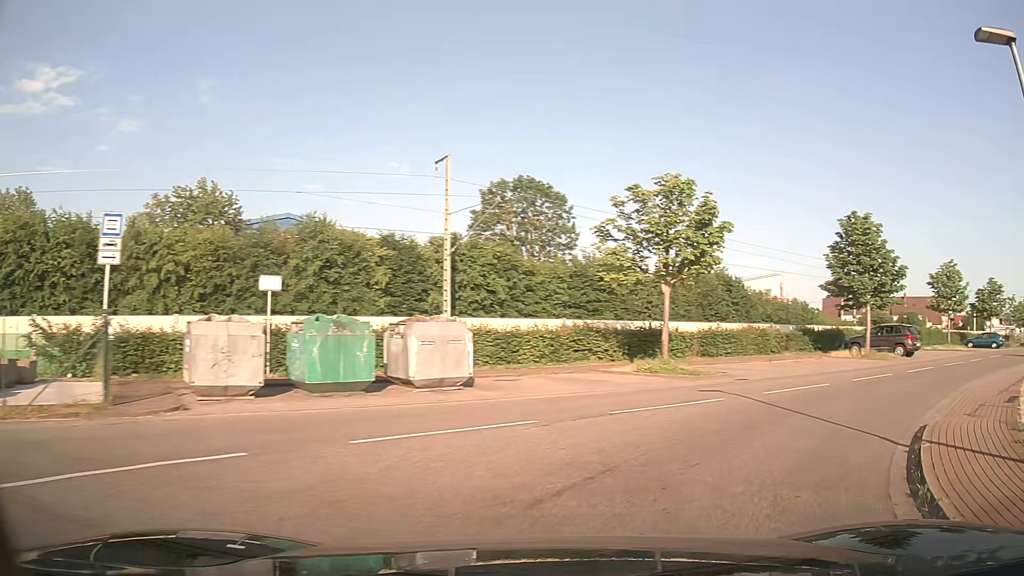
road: unclassified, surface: asphalt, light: Day
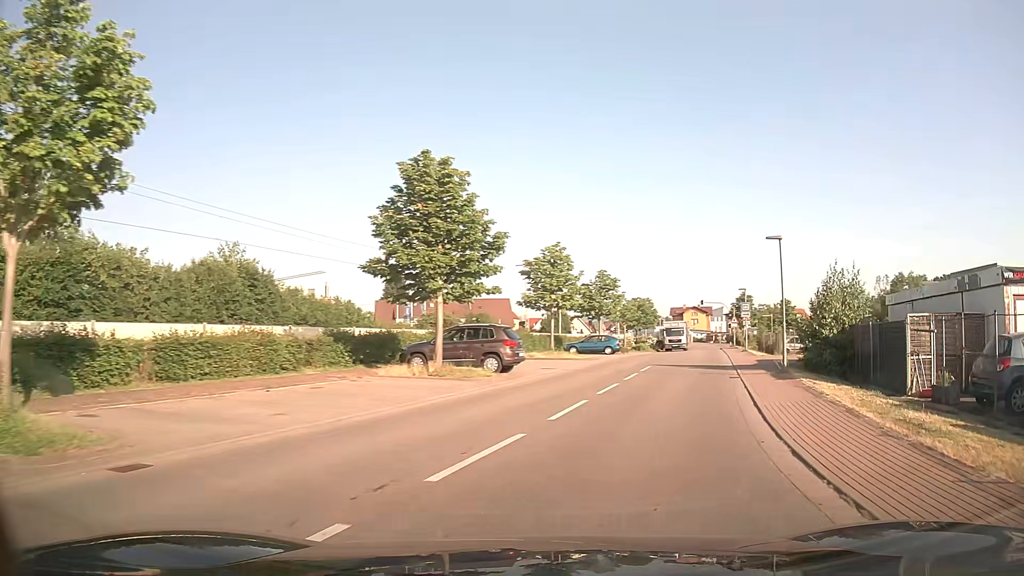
(+4.4, +11.4) m; +38°
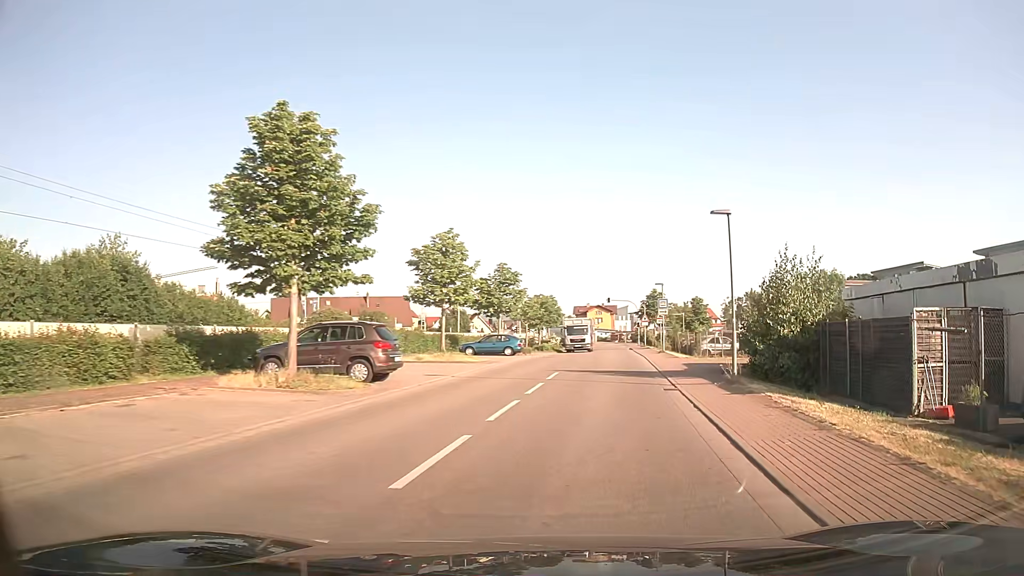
(+0.4, +4.6) m; +9°
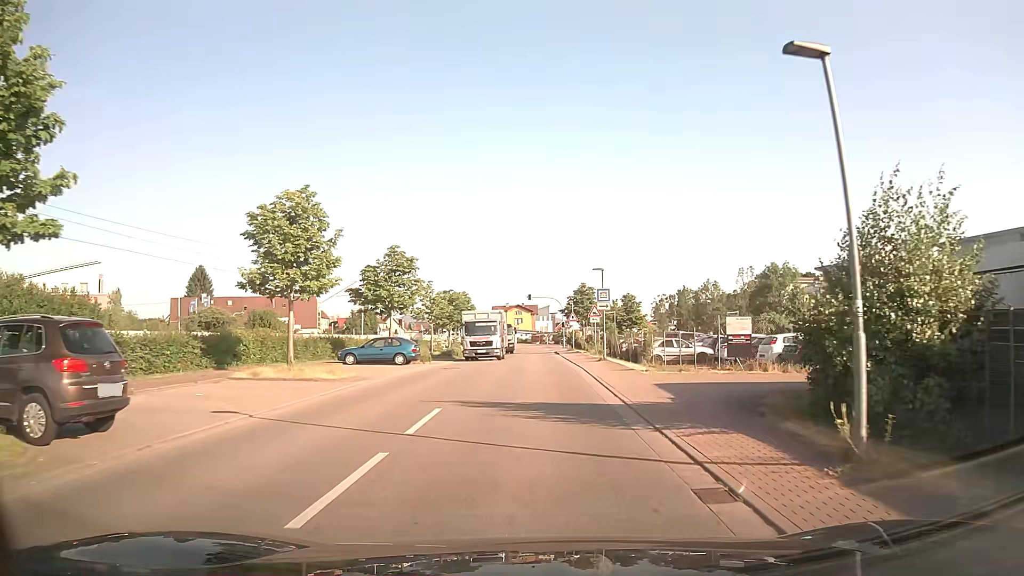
(+0.9, +10.1) m; +7°
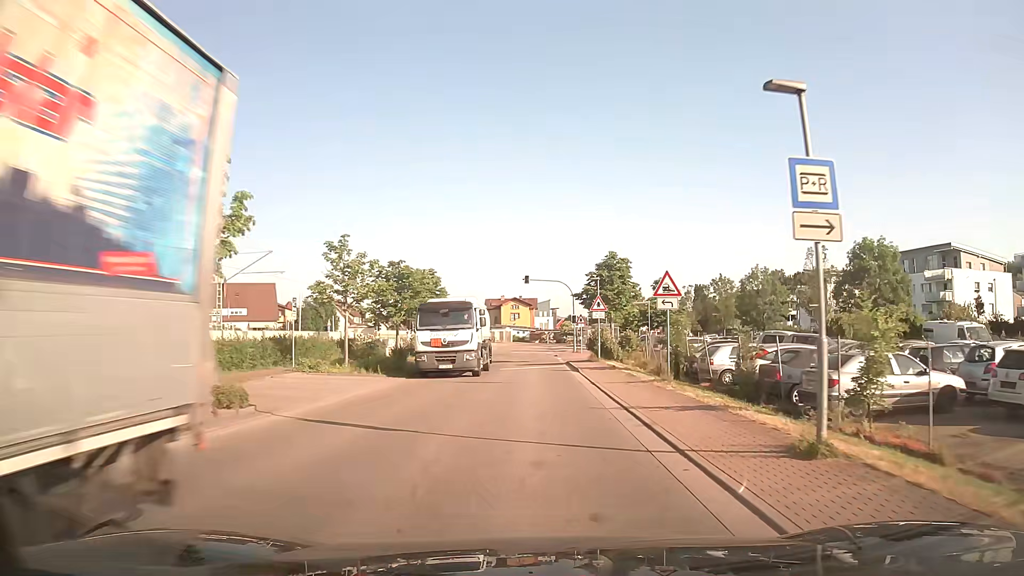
(+0.1, +23.3) m; 0°
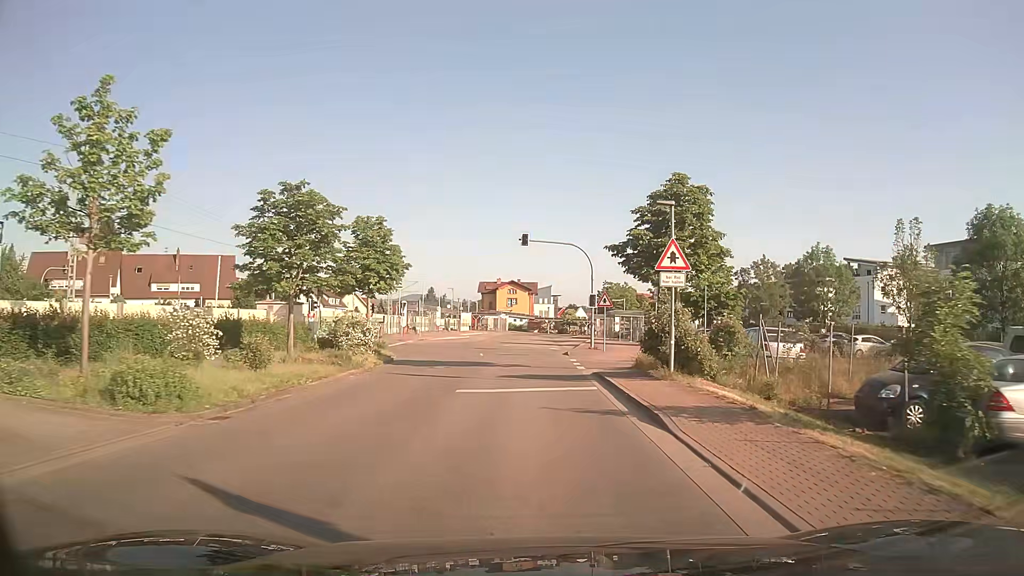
(+0.1, +17.5) m; +1°
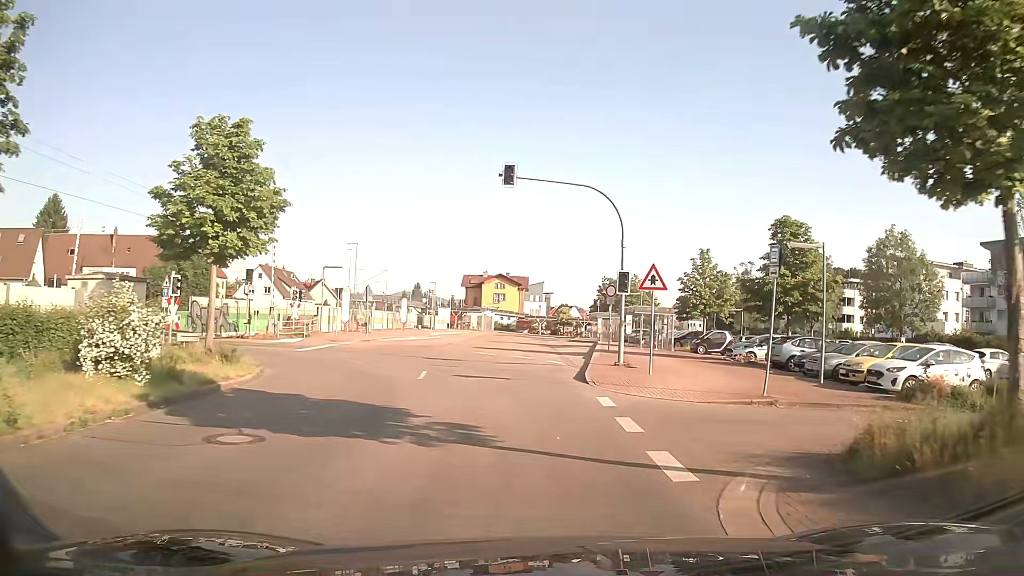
(0.0, +15.8) m; 0°
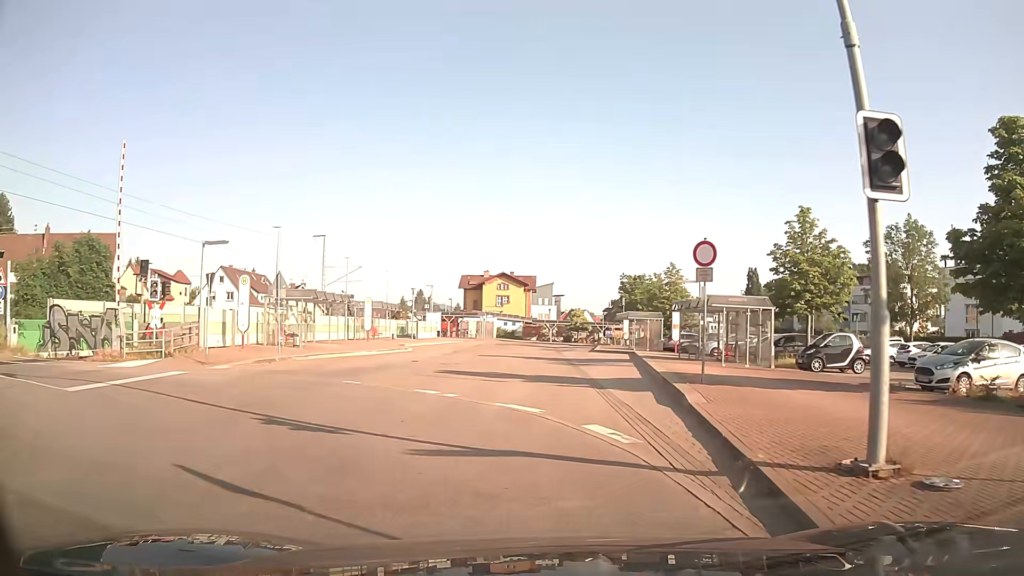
(+0.1, +16.5) m; 0°
